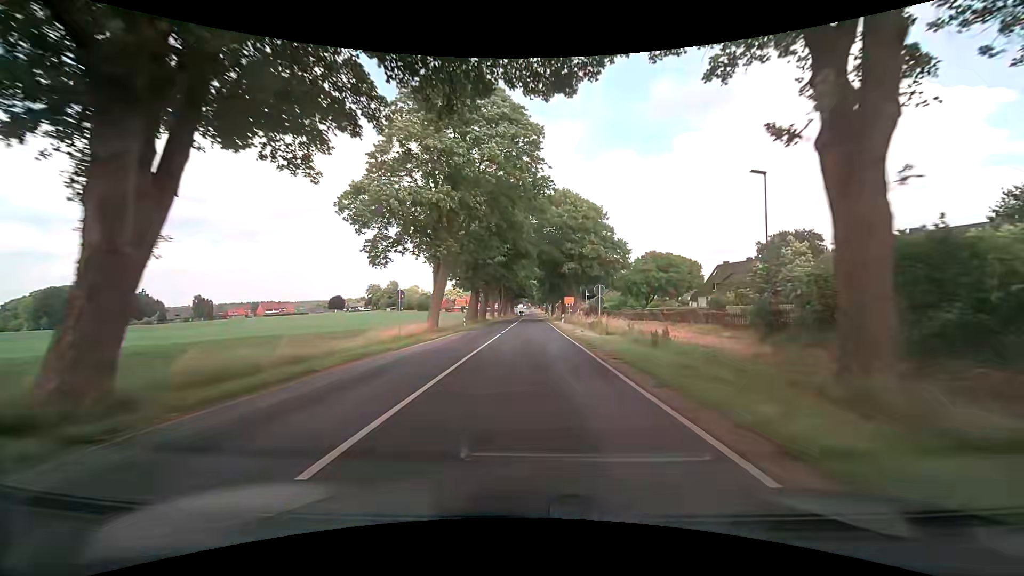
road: secondary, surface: asphalt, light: Day
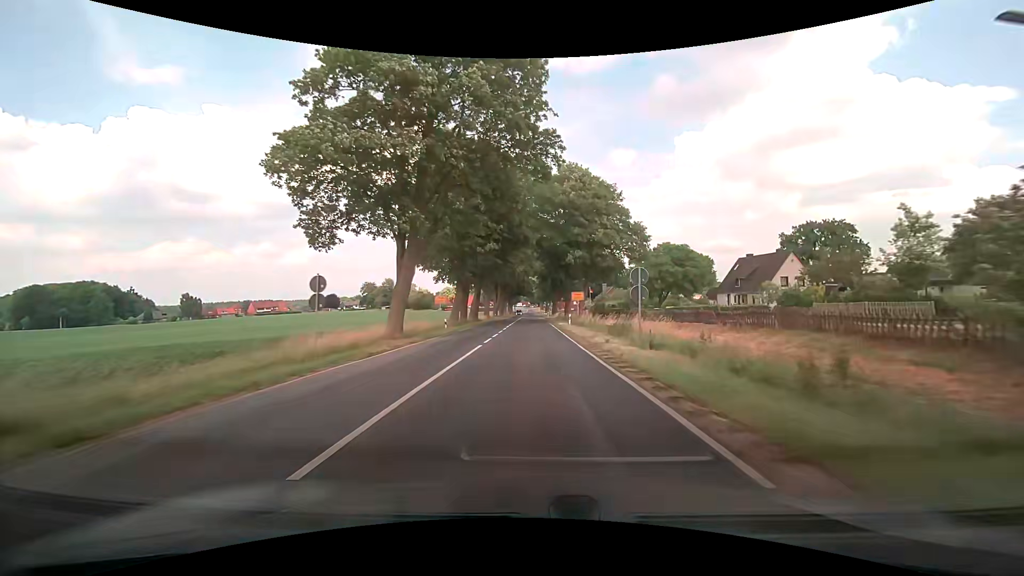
(0.0, +10.3) m; 0°
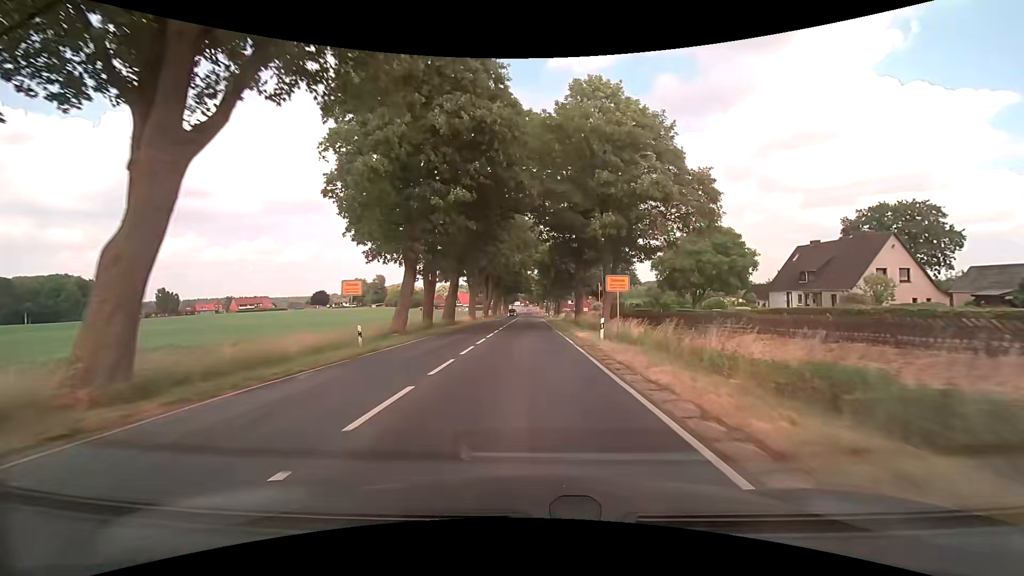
(+0.1, +19.1) m; 0°
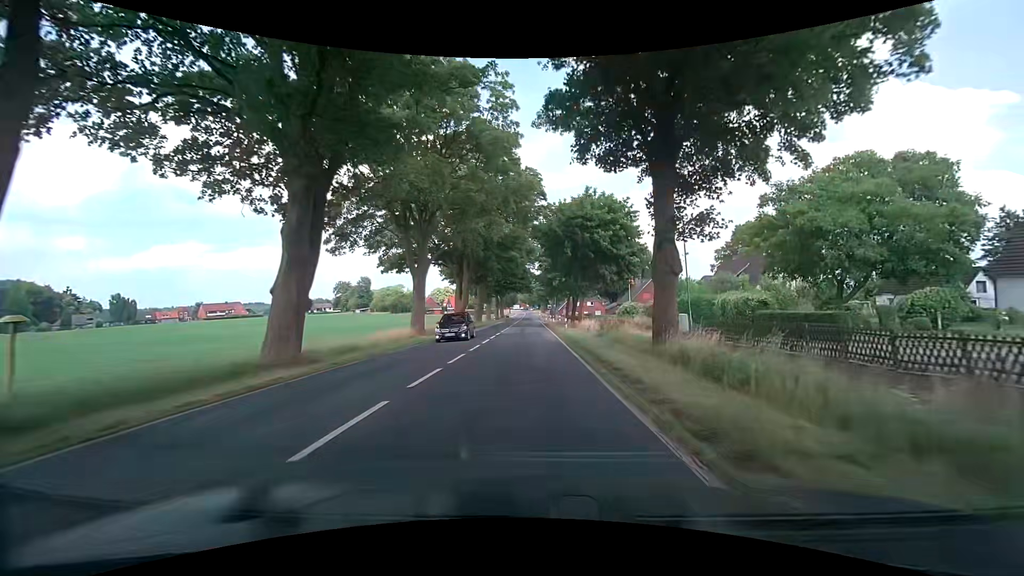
(-0.1, +32.3) m; 0°
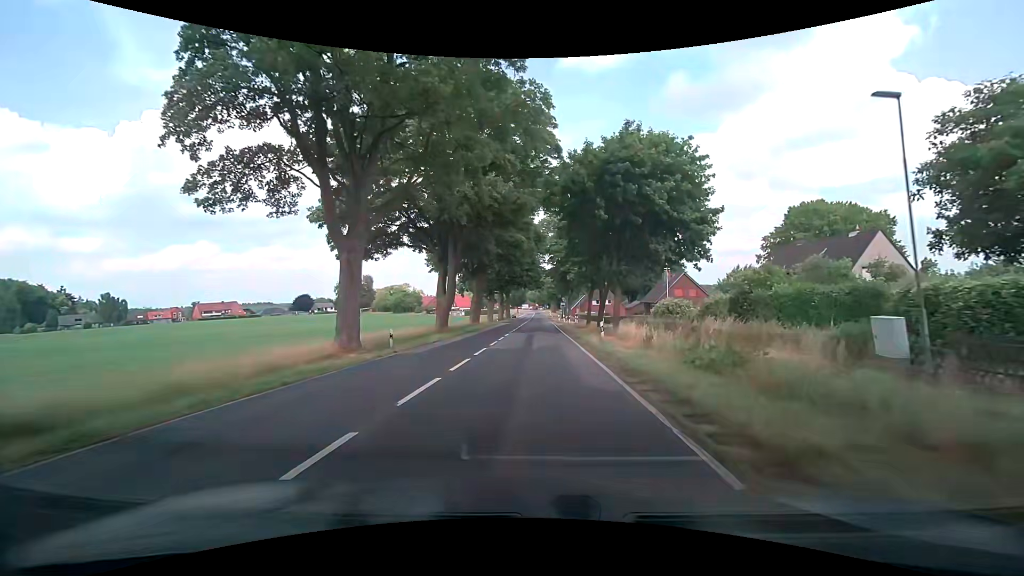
(-0.3, +15.5) m; -2°
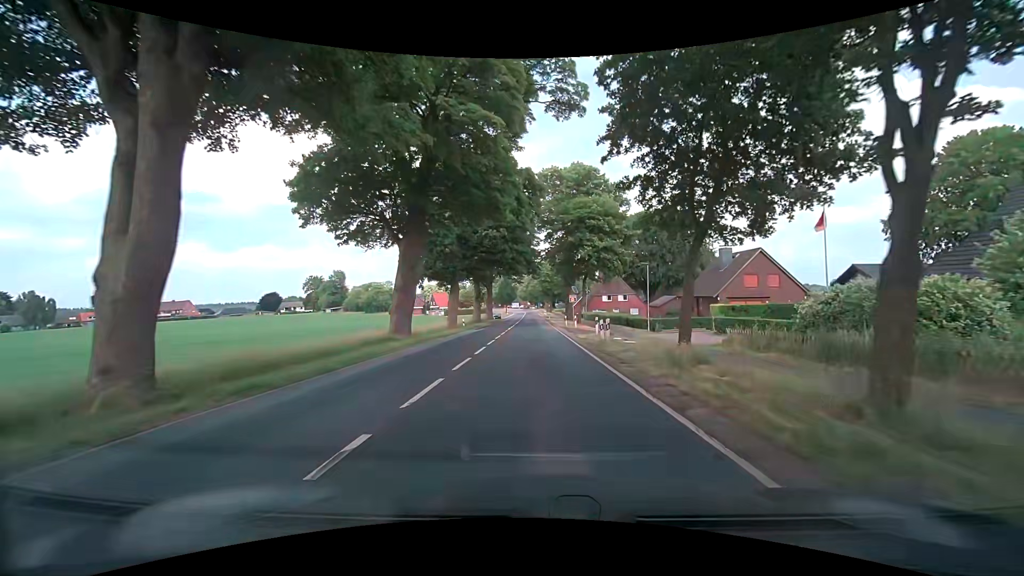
(+0.3, +31.8) m; +1°
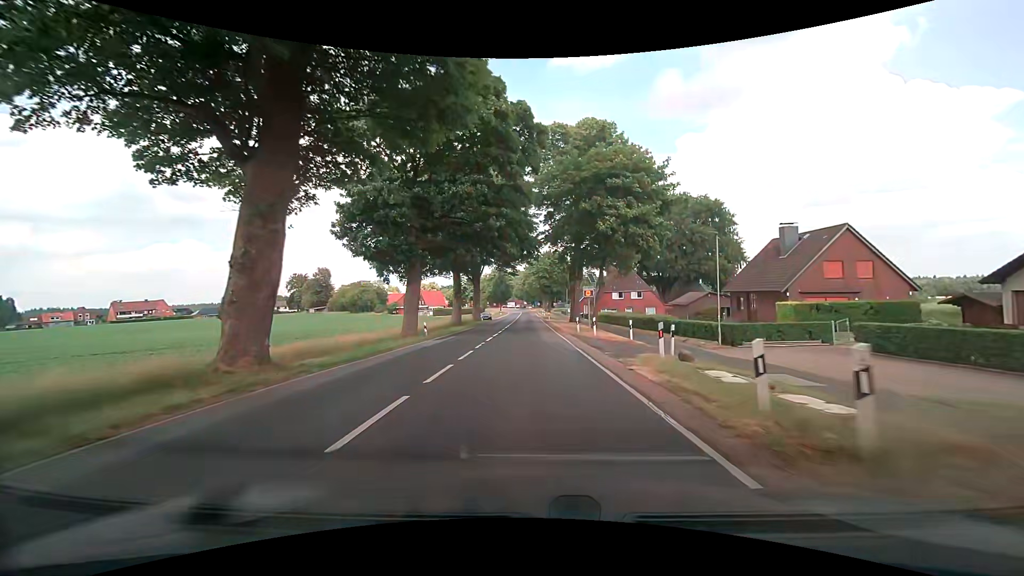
(+0.2, +15.7) m; +1°
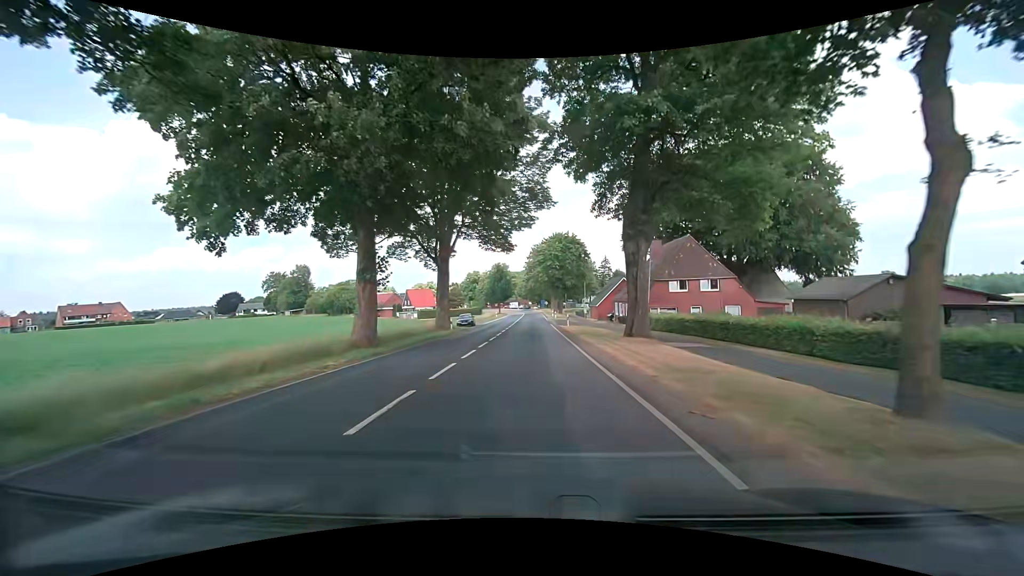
(-0.1, +30.8) m; -1°
(0, +10) (0, +20) (0, +30) (0, +40) (0, +50) (0, +60) (0, +70) (0, +80) (0, +90) (0, +100) m
